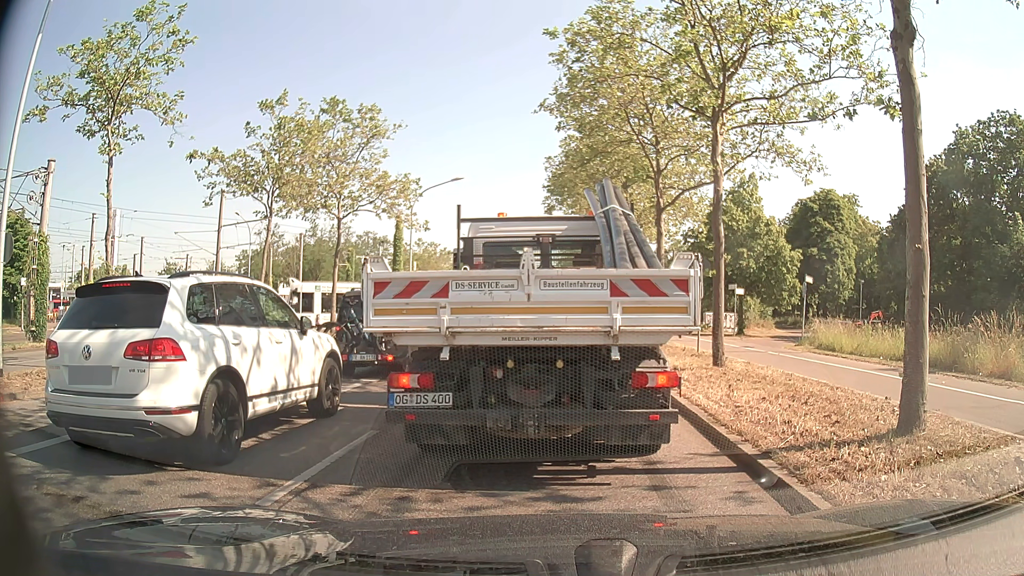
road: primary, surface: asphalt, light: Day
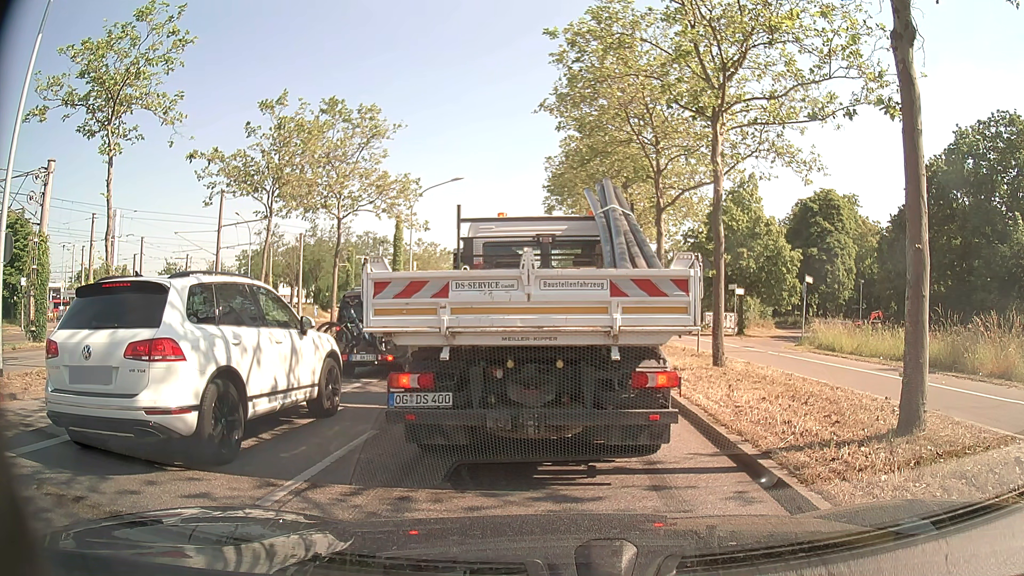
(0.0, 0.0) m; 0°
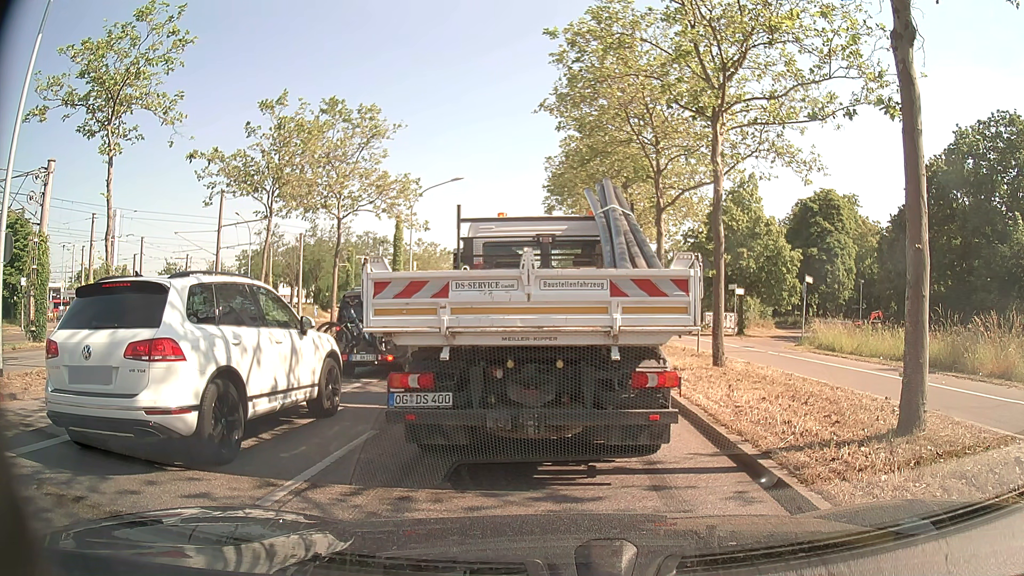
(0.0, 0.0) m; 0°
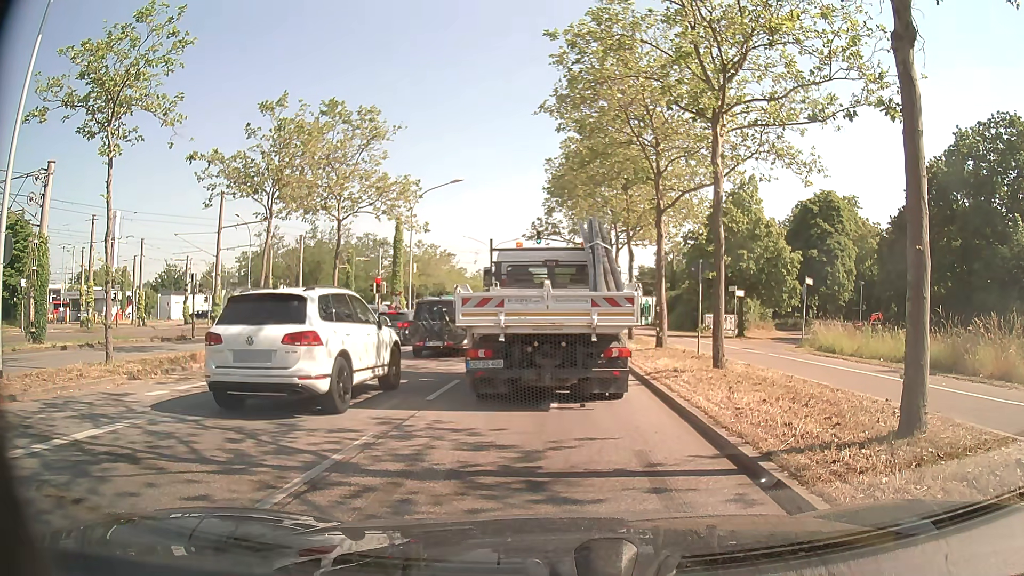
(0.0, 0.0) m; 0°
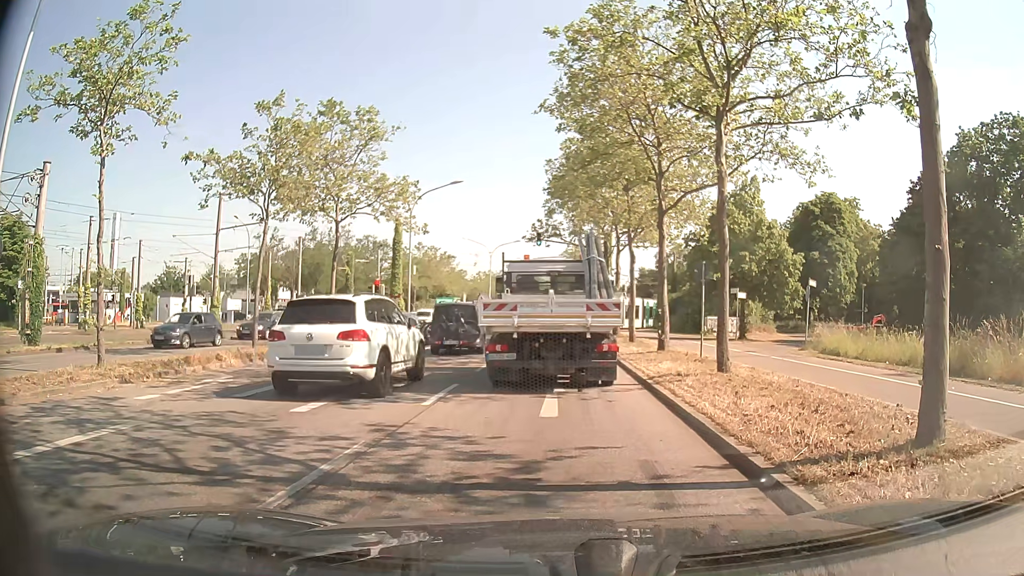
(0.0, +0.4) m; 0°
